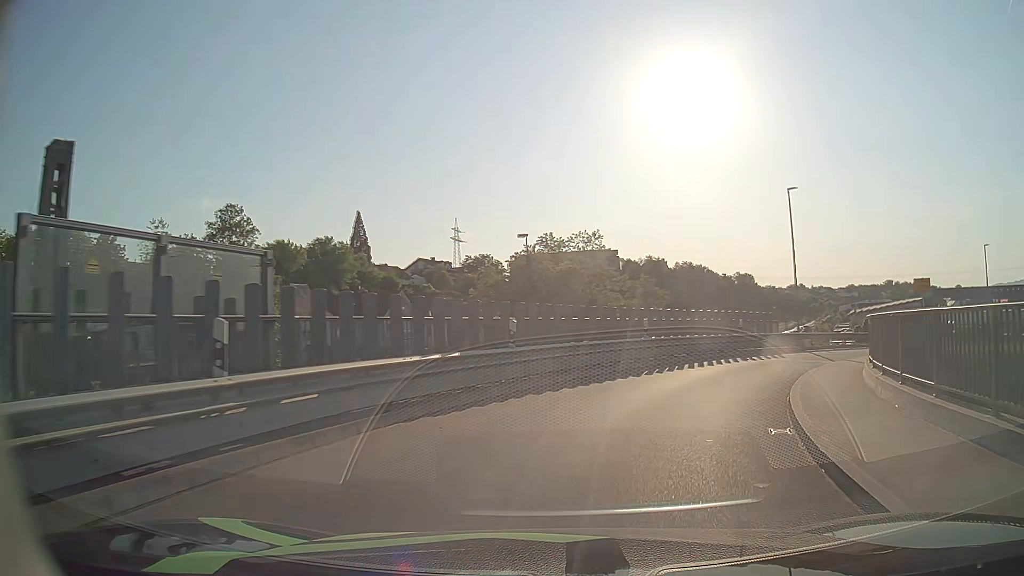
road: primary_link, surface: asphalt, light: Day
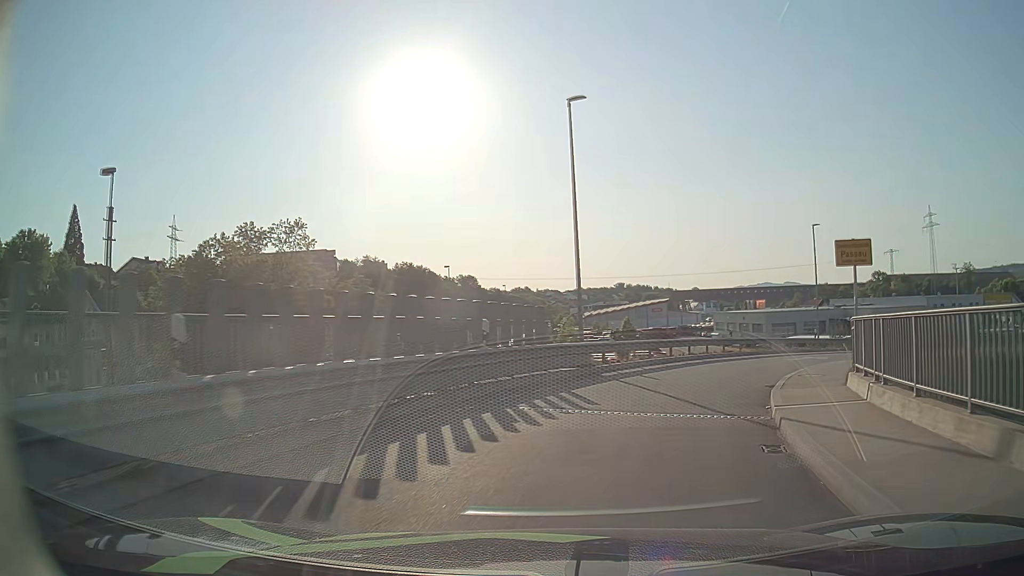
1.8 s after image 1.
(+3.2, +14.7) m; +24°
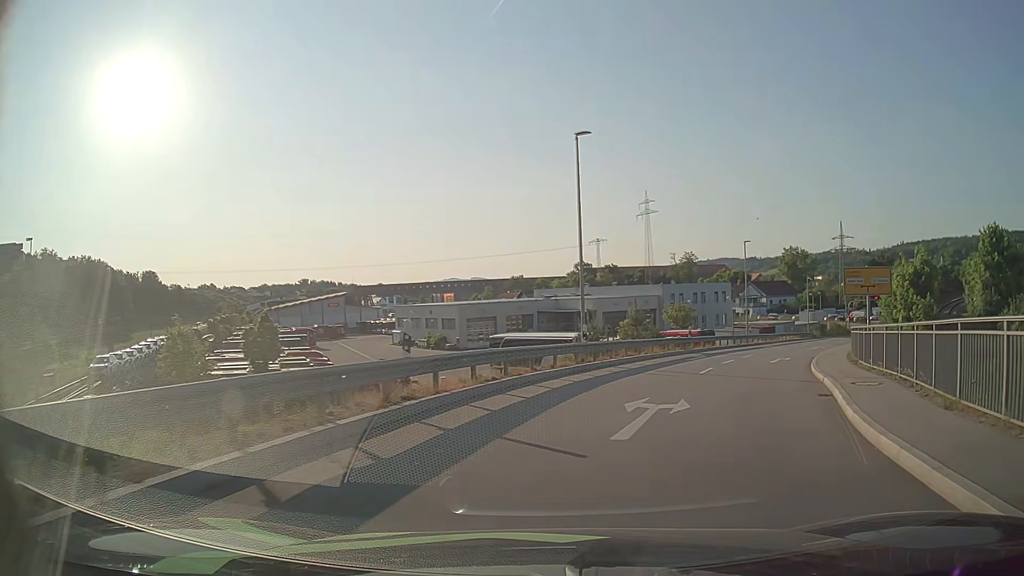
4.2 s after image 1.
(+5.1, +20.8) m; +27°
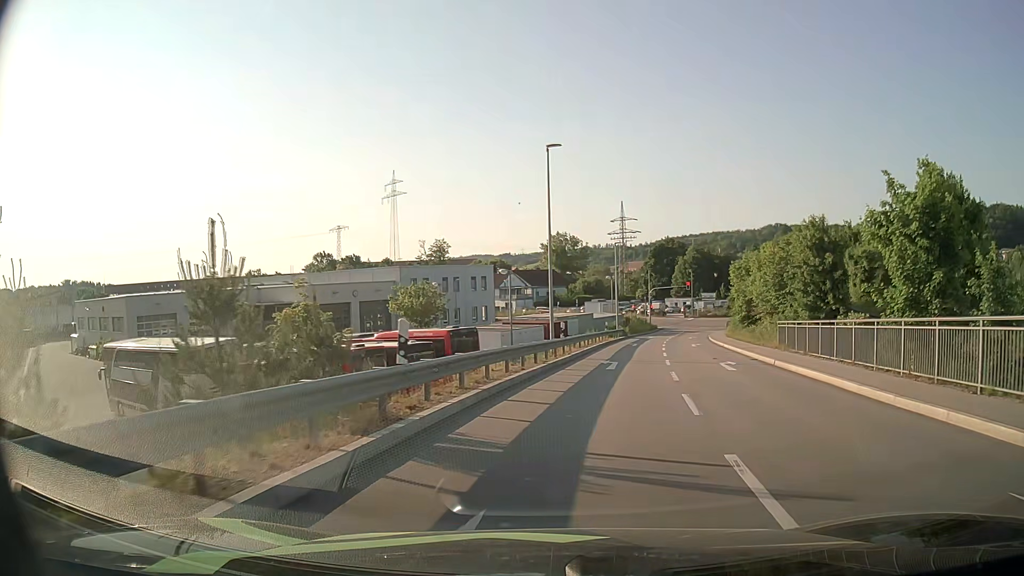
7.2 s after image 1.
(+6.0, +28.1) m; +21°
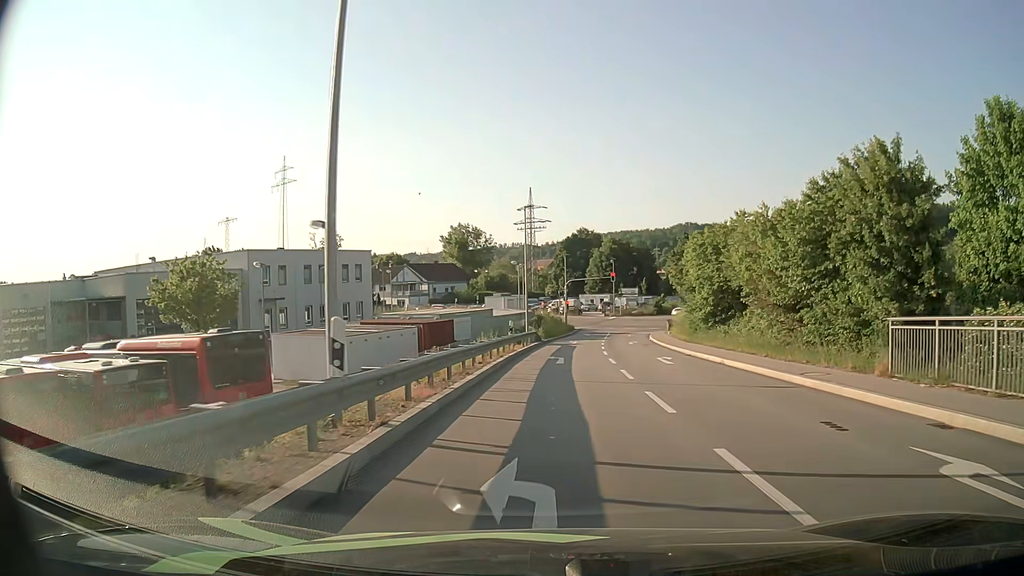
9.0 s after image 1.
(+1.4, +17.9) m; +8°
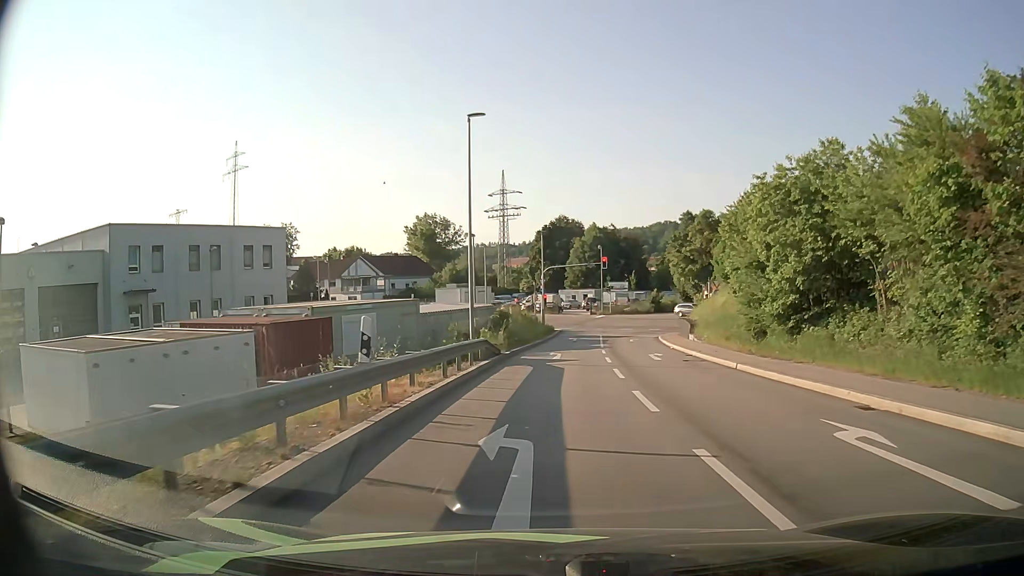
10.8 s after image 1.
(+0.5, +18.0) m; +2°
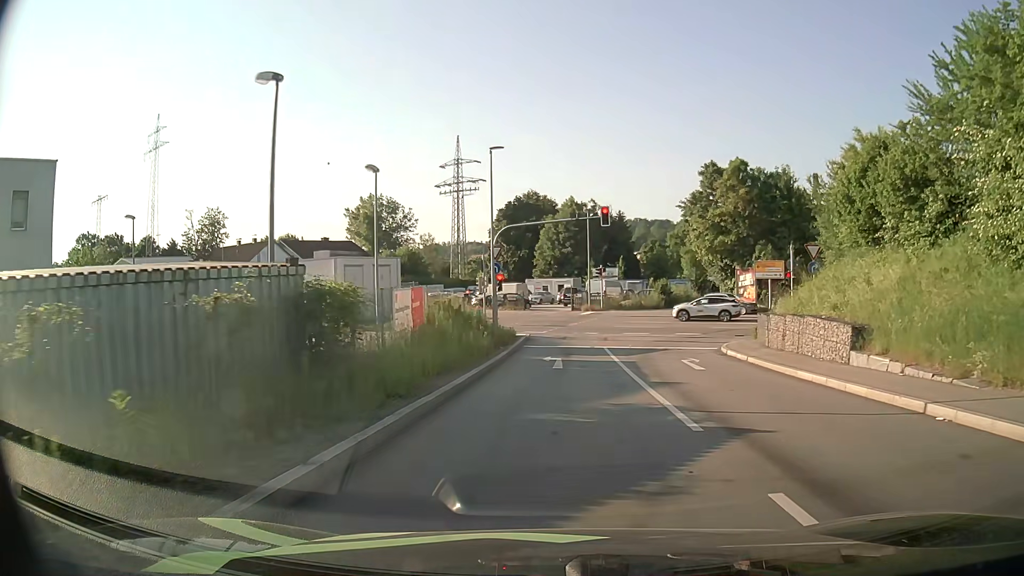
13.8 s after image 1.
(+0.5, +25.6) m; +3°
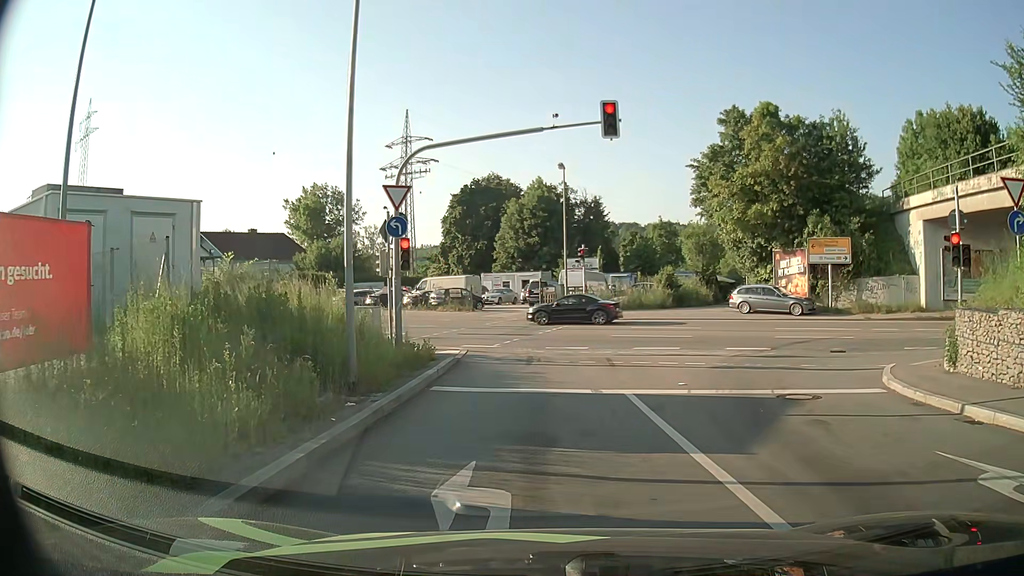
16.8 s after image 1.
(+0.4, +16.2) m; +3°
